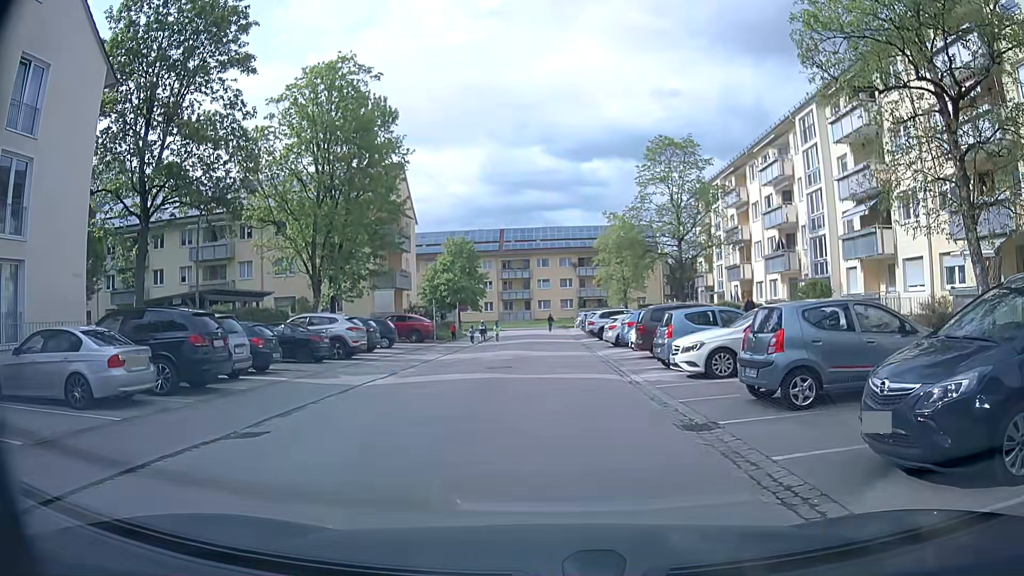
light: Day
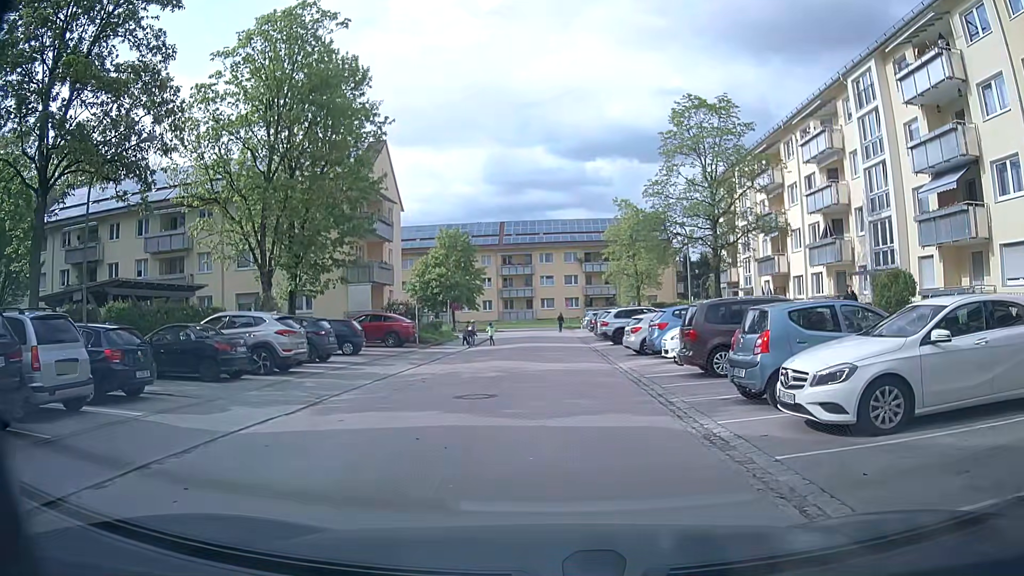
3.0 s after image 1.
(+0.2, +6.9) m; +2°
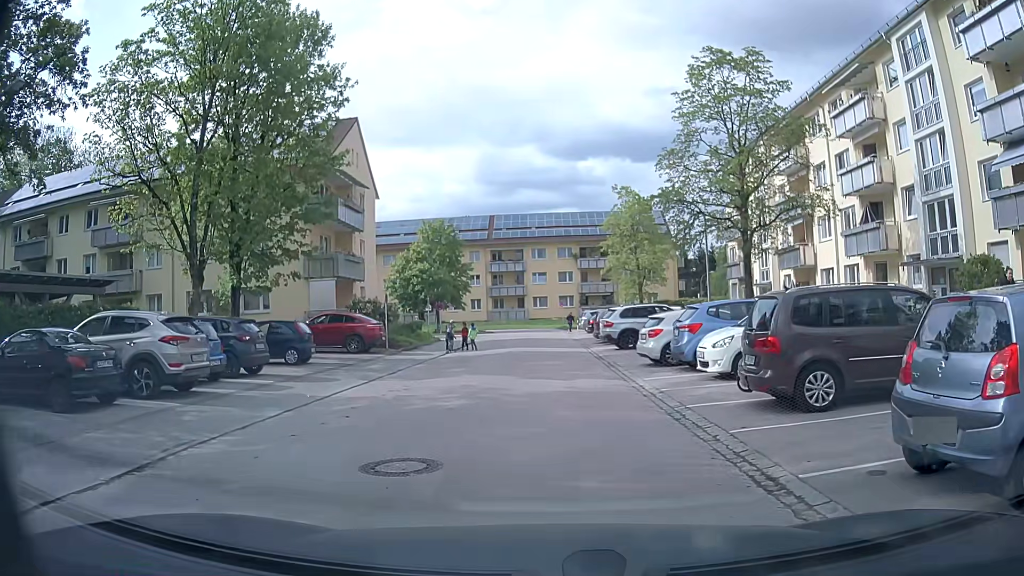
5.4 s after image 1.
(-0.1, +5.5) m; -2°
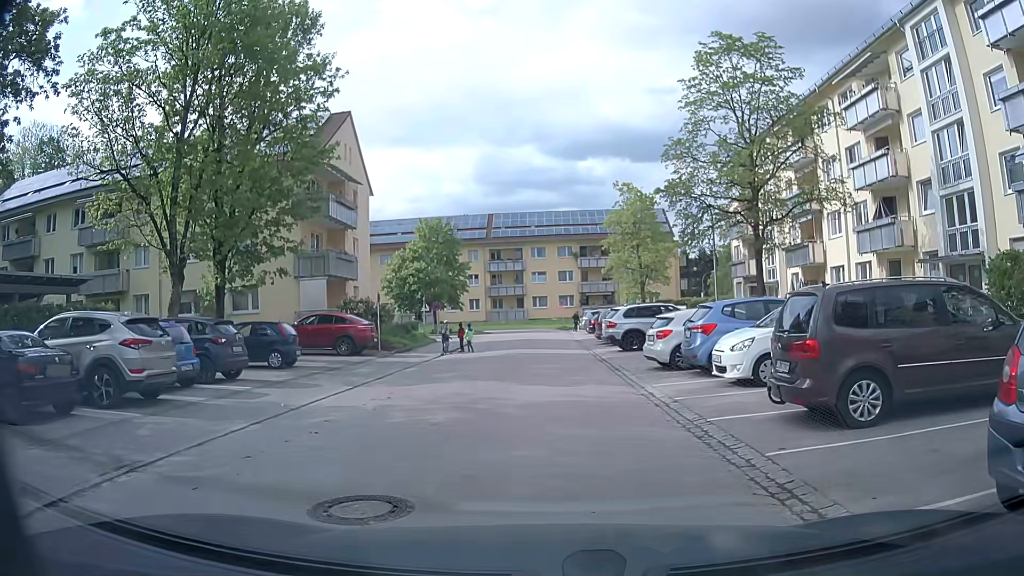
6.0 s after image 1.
(0.0, +1.4) m; -1°
